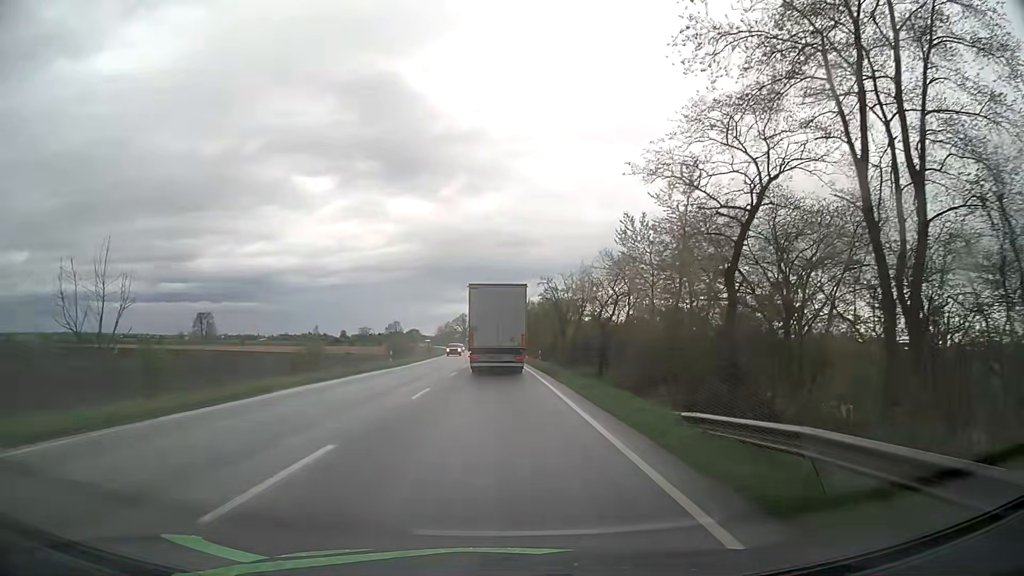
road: primary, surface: asphalt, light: Day
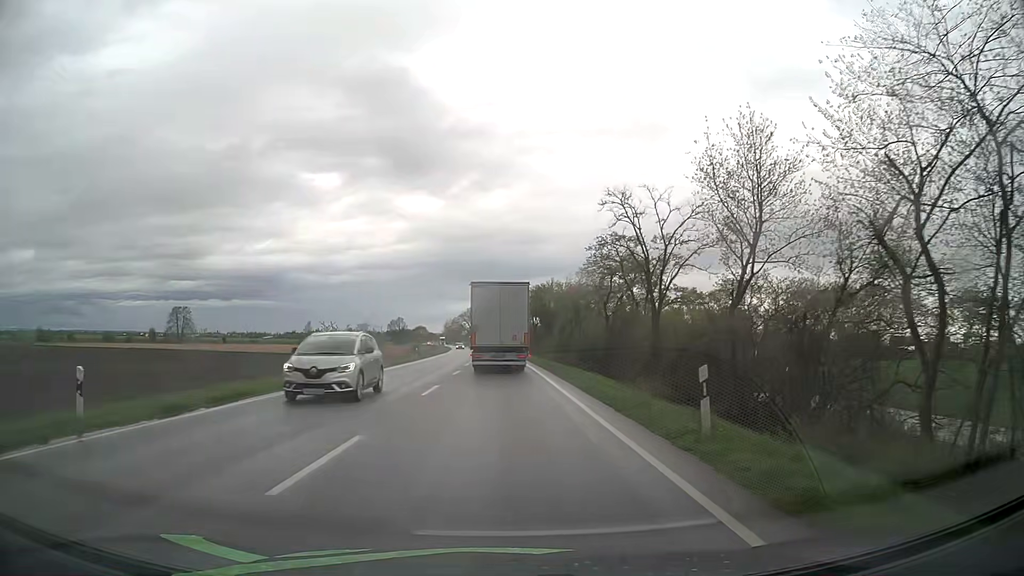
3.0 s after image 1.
(-0.4, +34.9) m; -1°
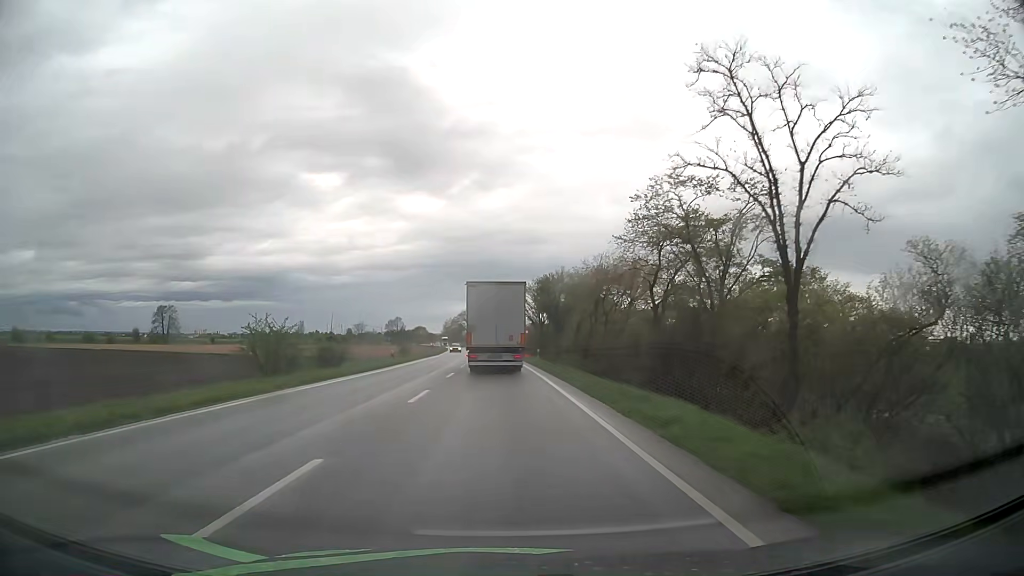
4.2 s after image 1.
(0.0, +14.0) m; 0°
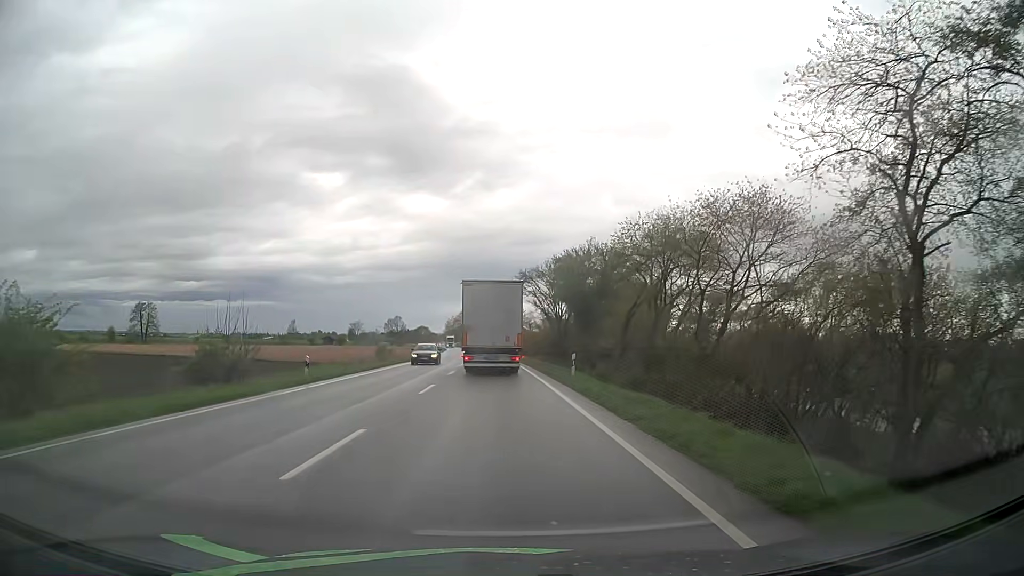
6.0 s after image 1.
(-0.1, +20.8) m; -1°
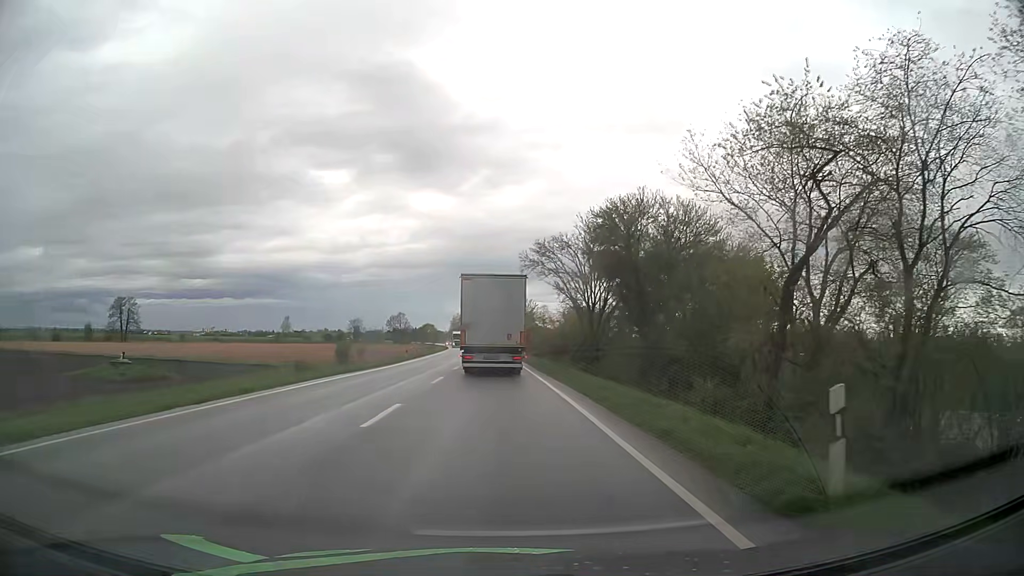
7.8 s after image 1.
(-0.1, +19.6) m; -1°
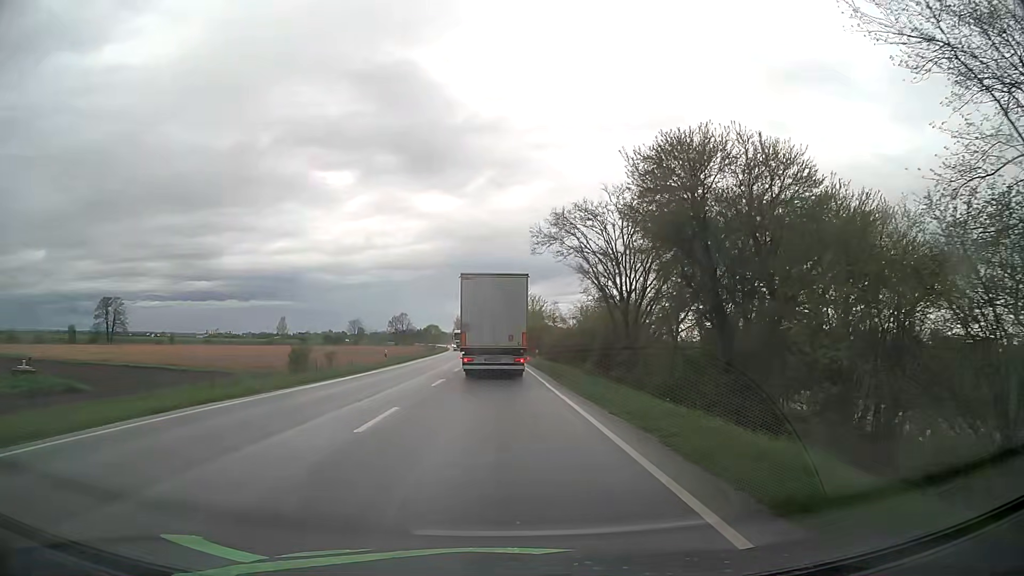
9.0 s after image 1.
(0.0, +12.2) m; -1°
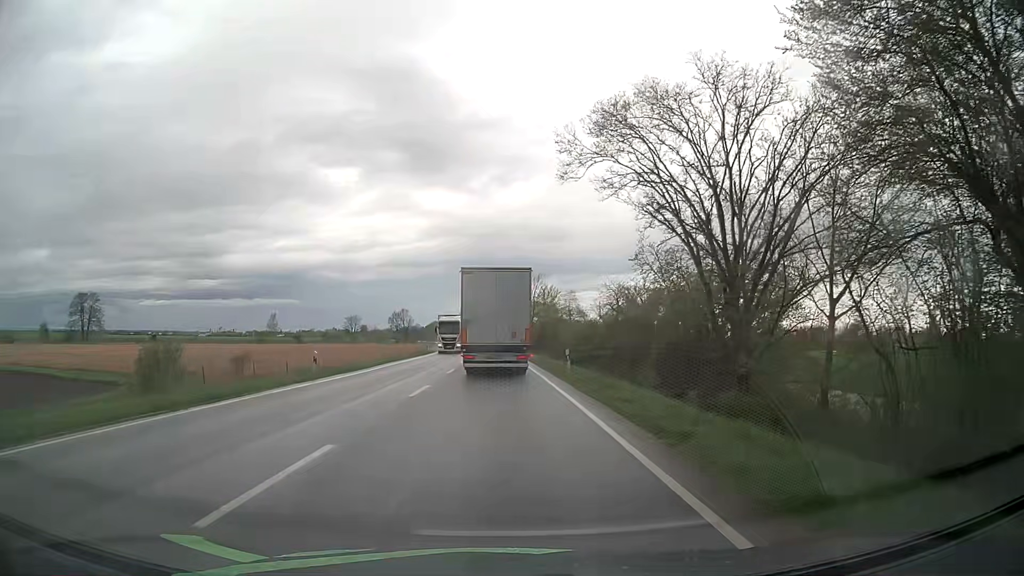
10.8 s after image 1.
(0.0, +17.4) m; 0°
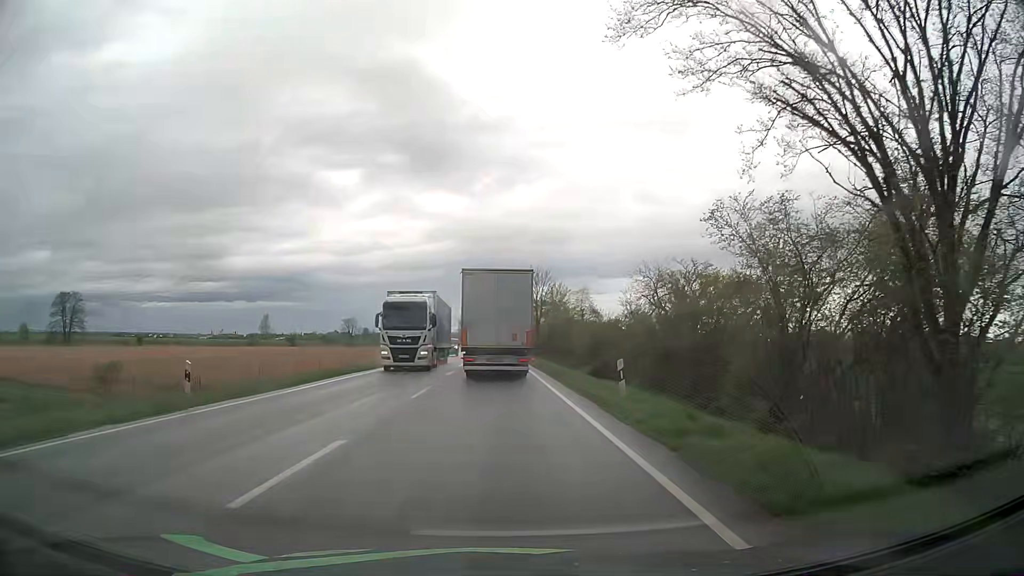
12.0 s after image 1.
(0.0, +11.2) m; 0°
